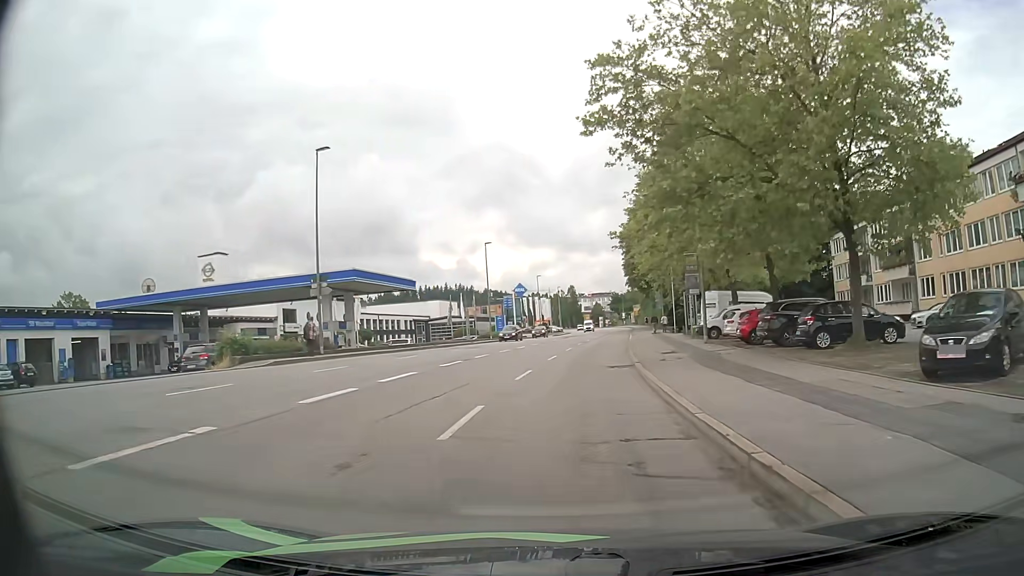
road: tertiary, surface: asphalt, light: Day
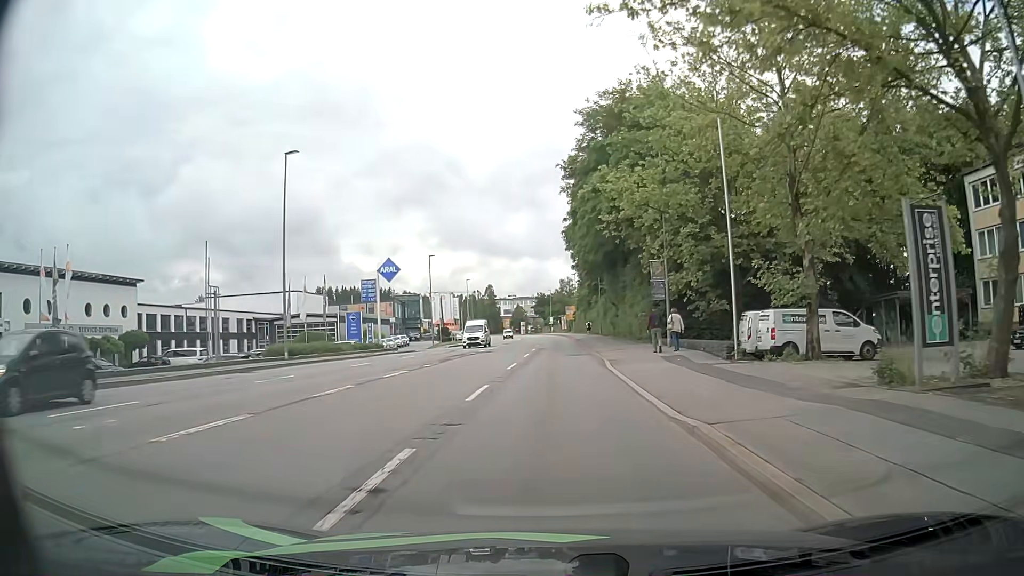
(+2.5, +39.1) m; +6°
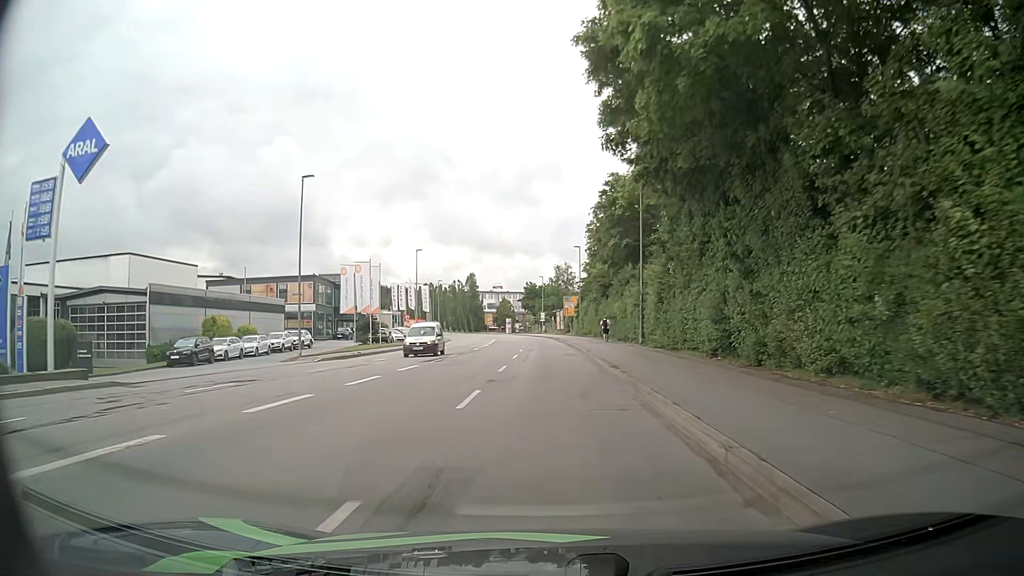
(+0.3, +39.2) m; 0°
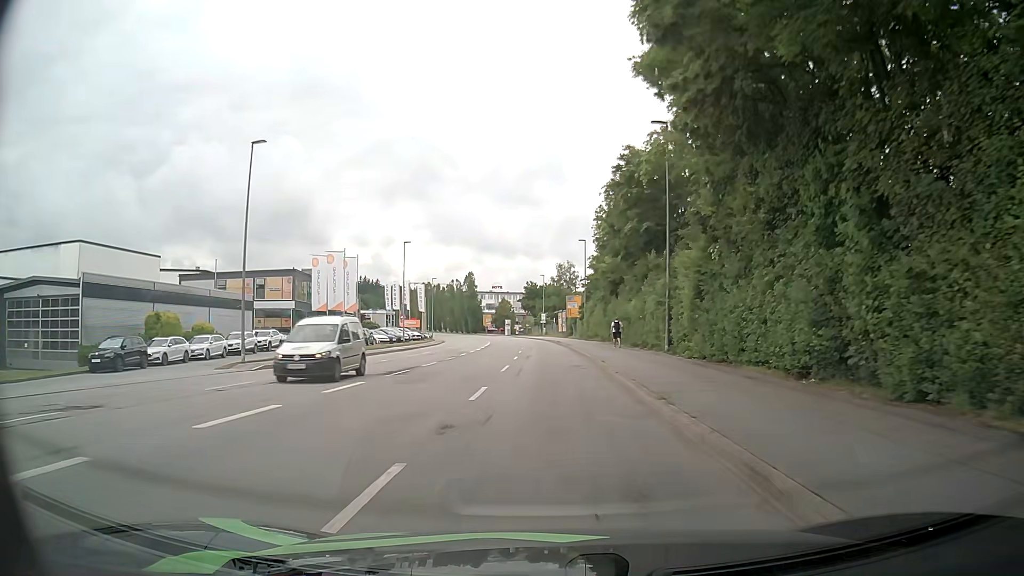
(0.0, +7.6) m; -1°
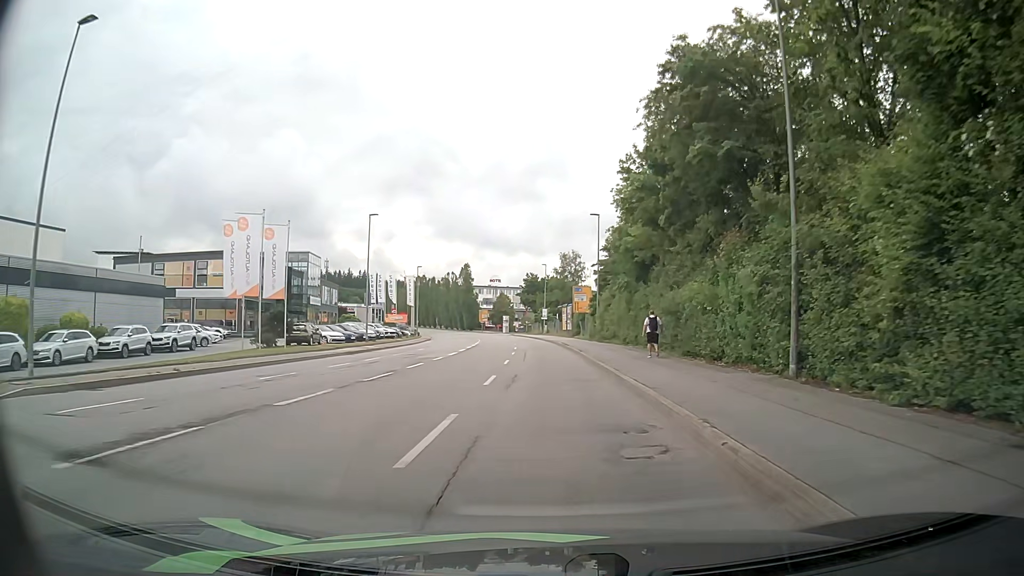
(+0.1, +14.8) m; 0°
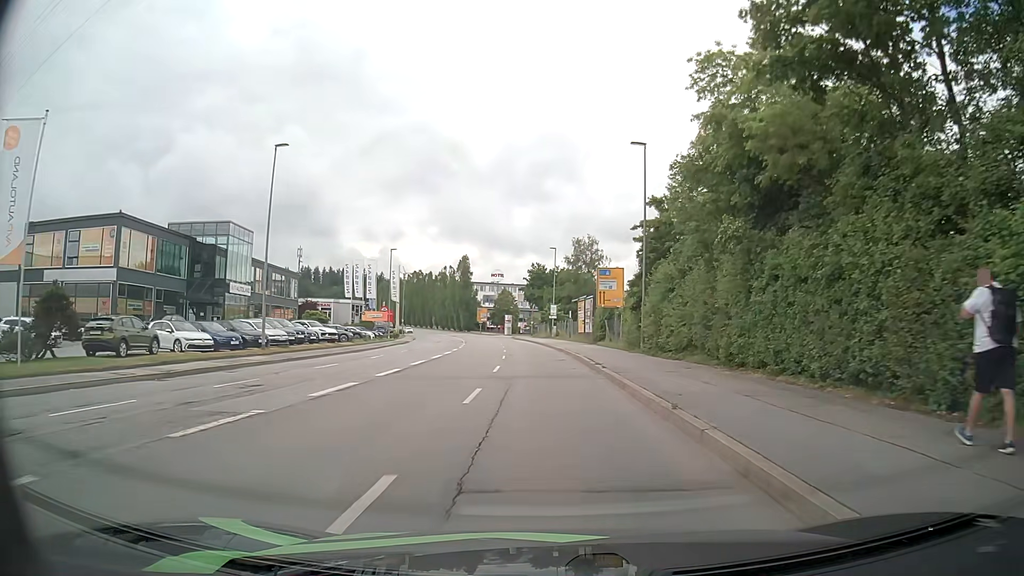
(0.0, +21.9) m; -1°
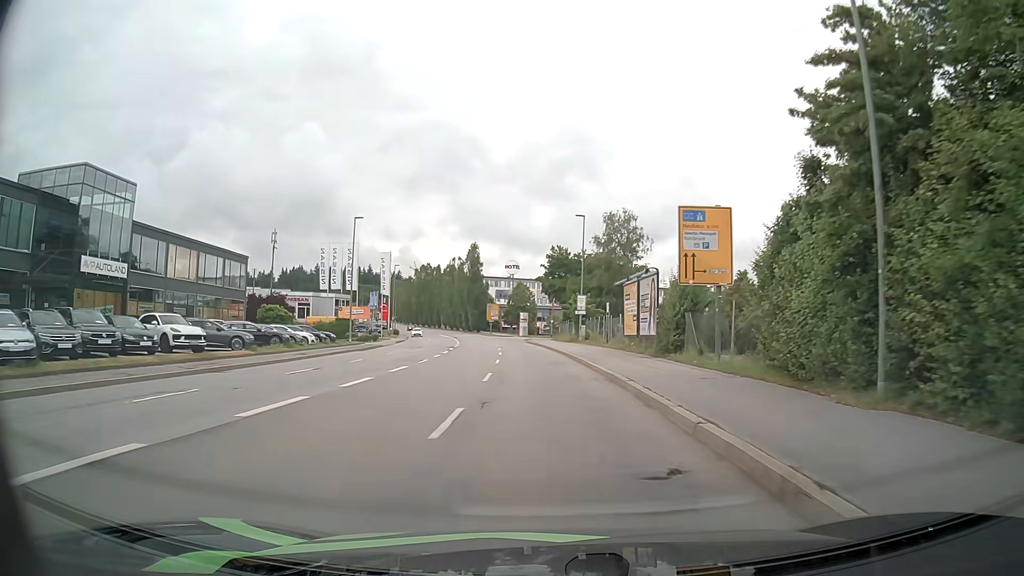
(-0.2, +22.2) m; -2°
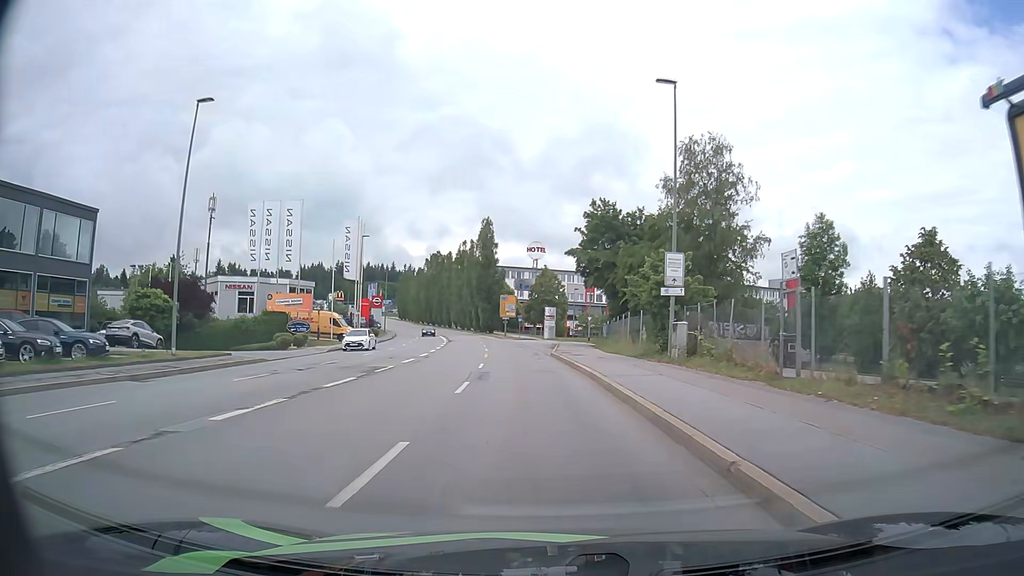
(-0.6, +30.6) m; -2°
(0, +10) (-1, +20) (-1, +30) (-2, +40) (-3, +50) (-4, +60) (-6, +70) (-7, +80) (-9, +89) (-11, +99) m
